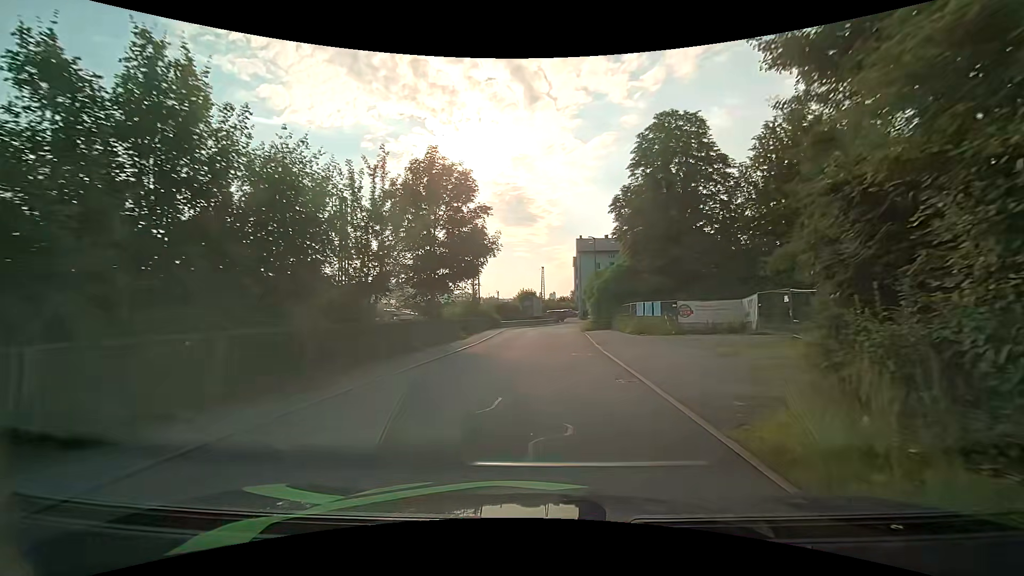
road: residential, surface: asphalt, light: Day
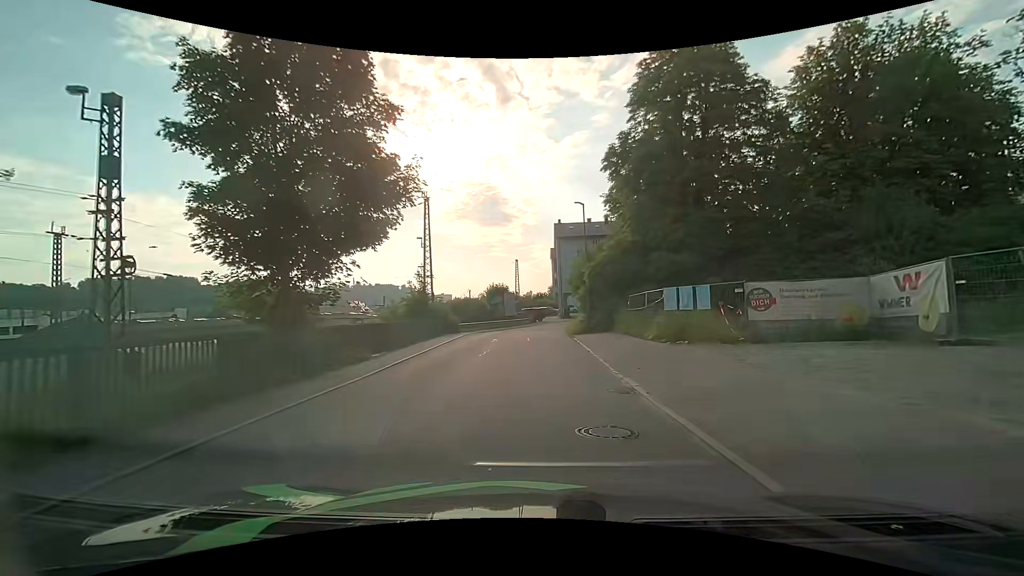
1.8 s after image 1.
(+0.4, +12.9) m; +3°
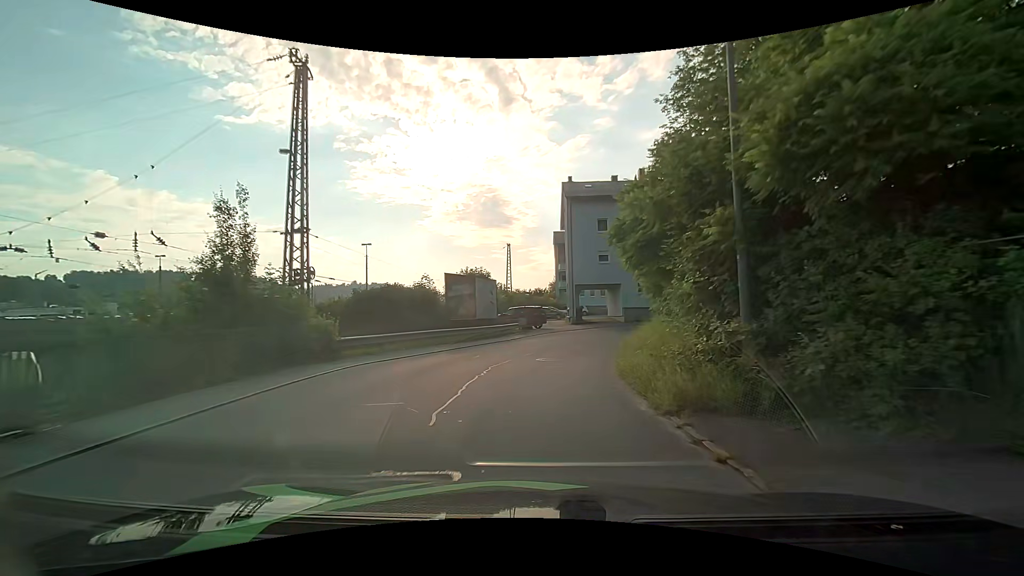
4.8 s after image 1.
(-0.1, +23.7) m; 0°
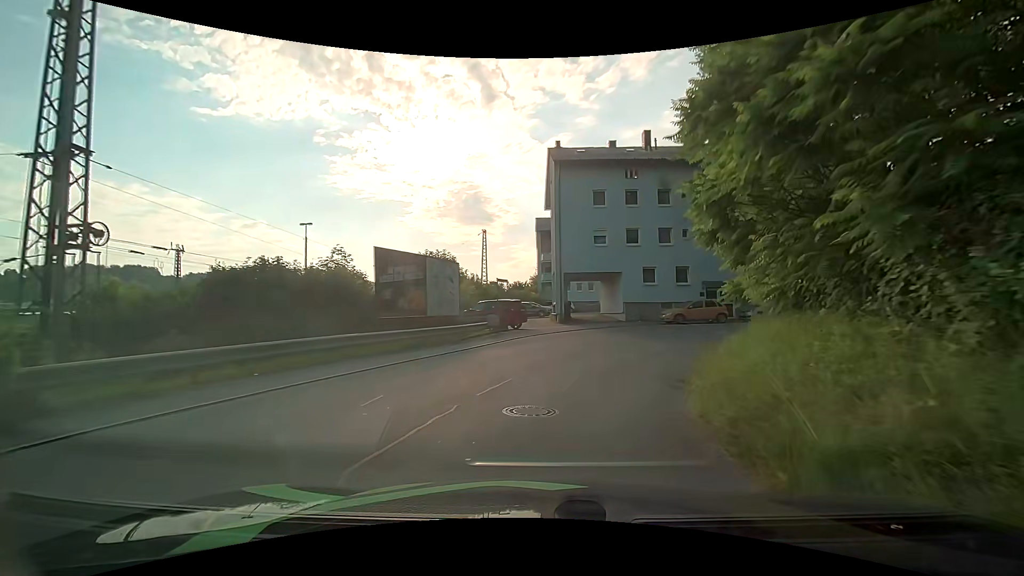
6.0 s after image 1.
(0.0, +9.1) m; +1°
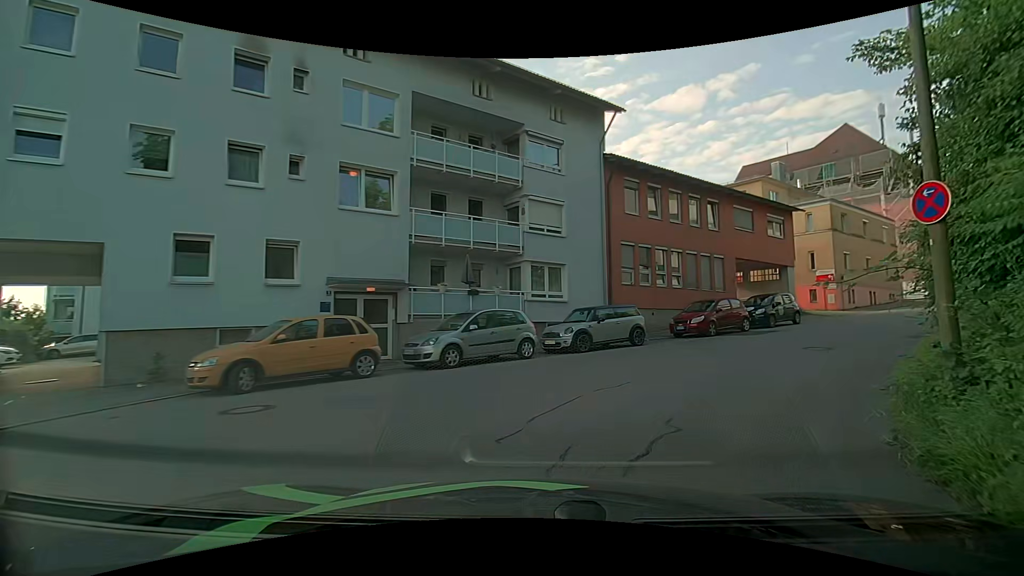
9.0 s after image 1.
(+5.5, +19.1) m; +39°
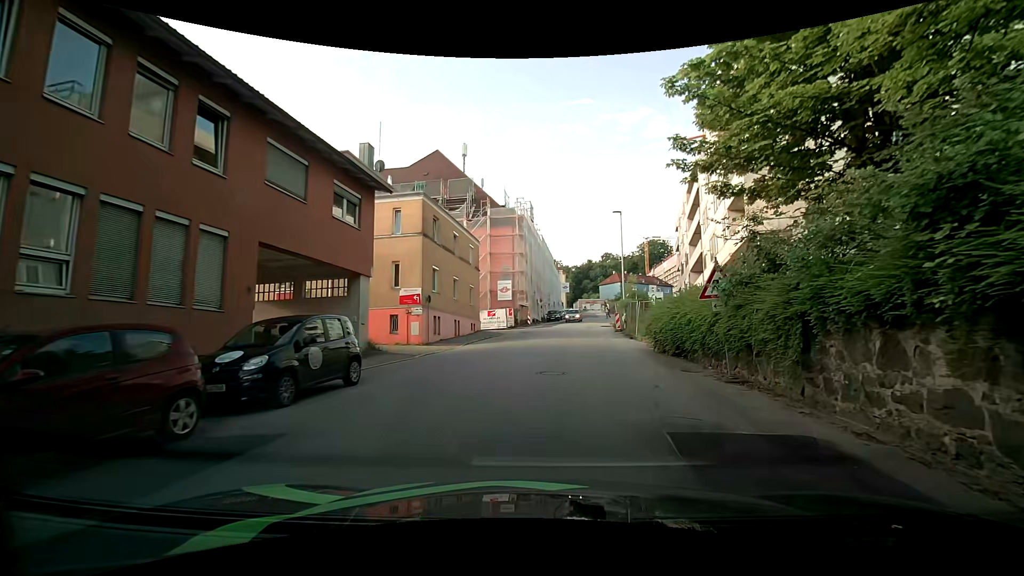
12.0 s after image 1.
(+6.3, +14.5) m; +44°
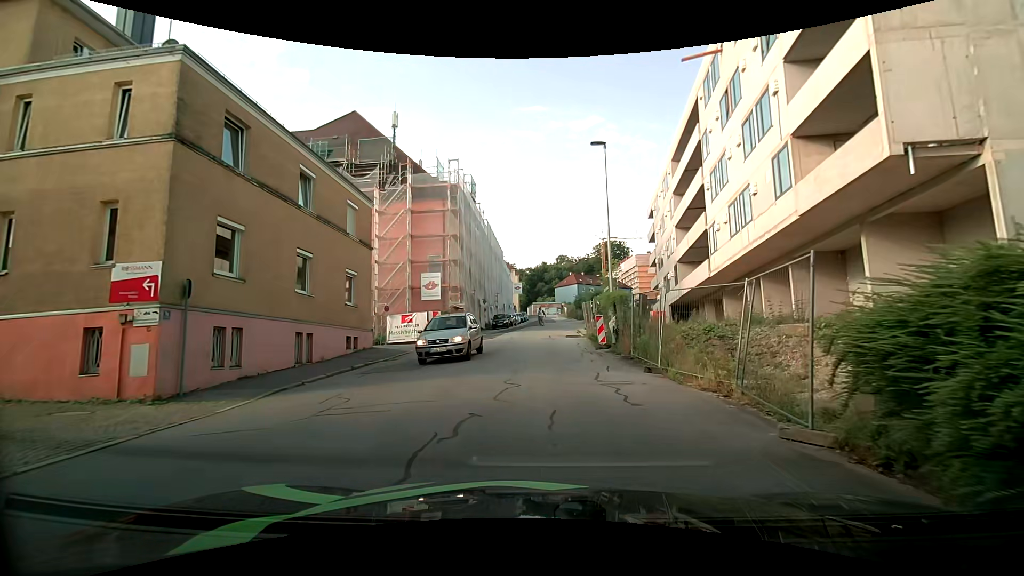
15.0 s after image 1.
(+1.2, +14.7) m; +5°
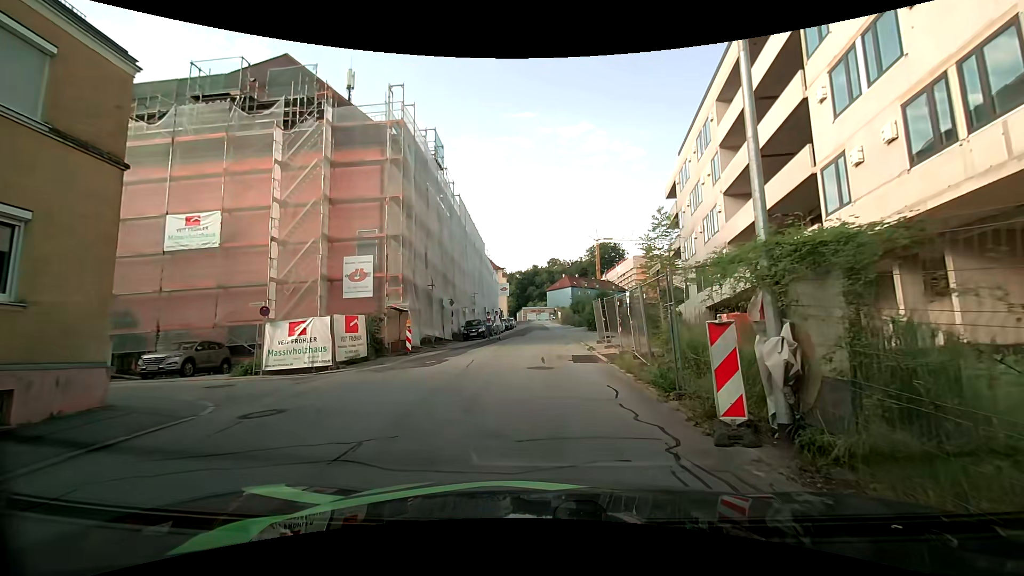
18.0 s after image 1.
(+0.3, +13.6) m; +2°
(-1, +10) (-9, +16) (-19, +17) (-29, +17) (-39, +17) (-49, +17) (-59, +17) (-69, +17) (-78, +16) (-88, +14) m
